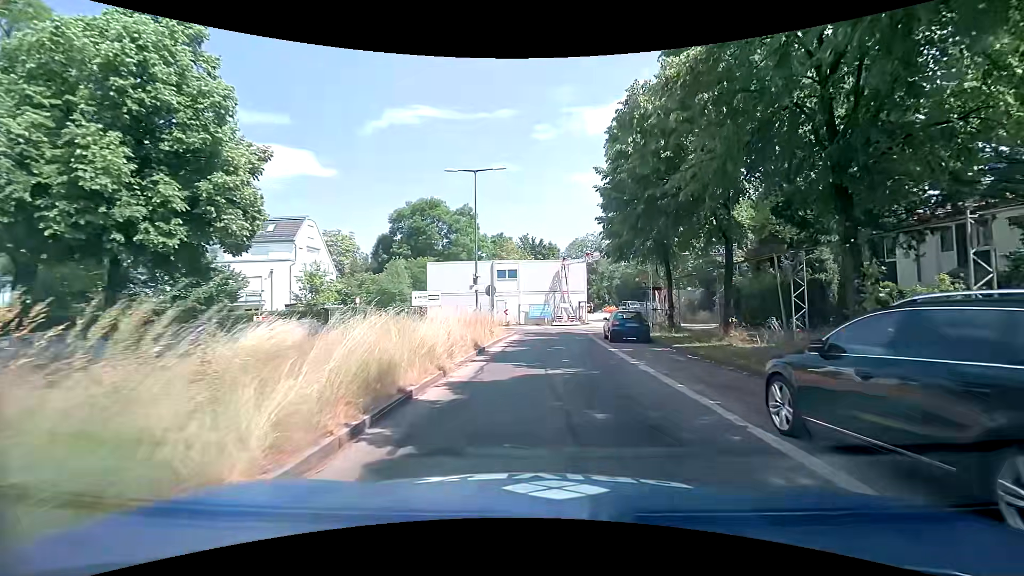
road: residential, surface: asphalt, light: Day
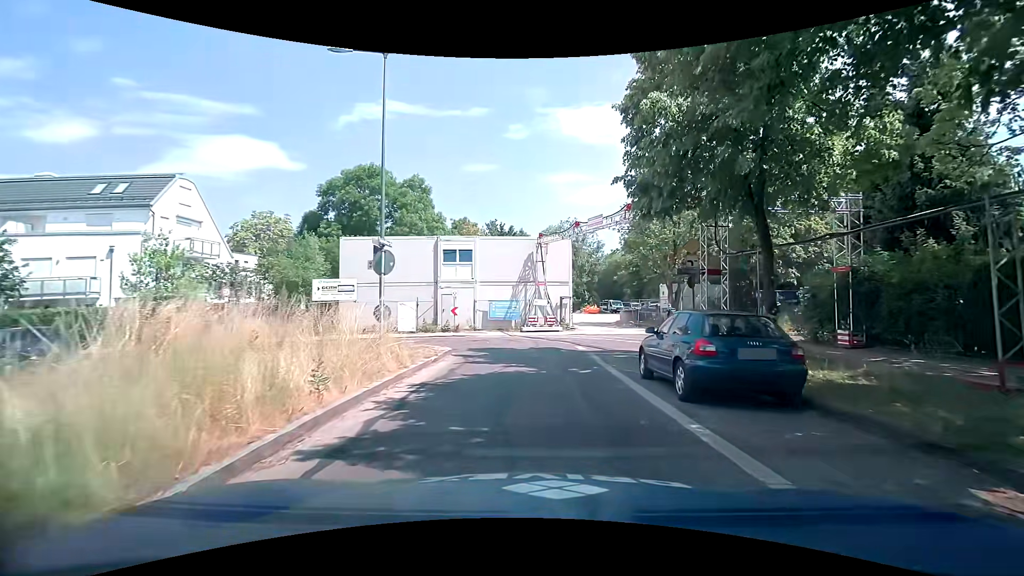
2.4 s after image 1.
(+0.4, +14.1) m; +3°
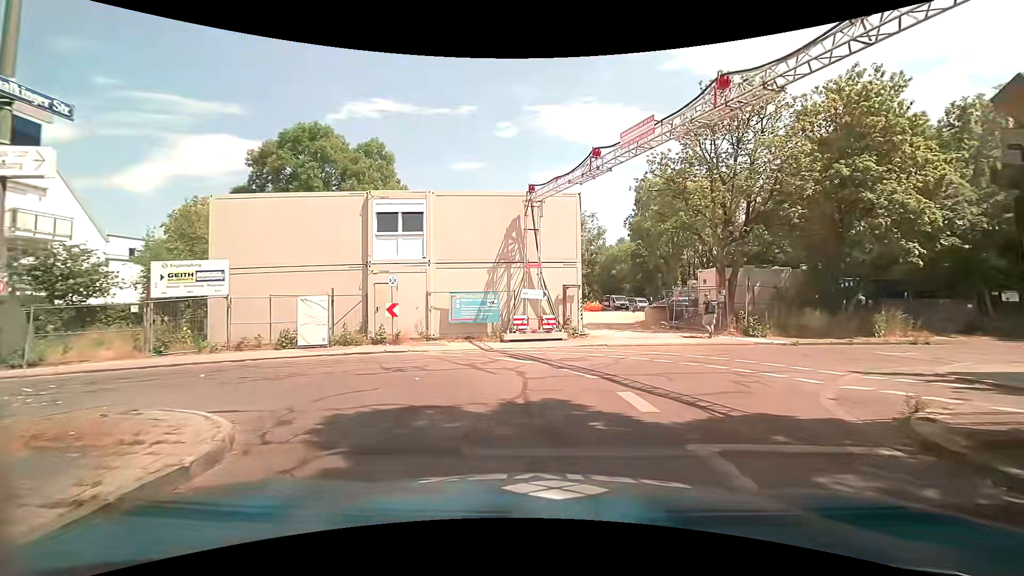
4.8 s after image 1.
(+0.3, +11.5) m; 0°
